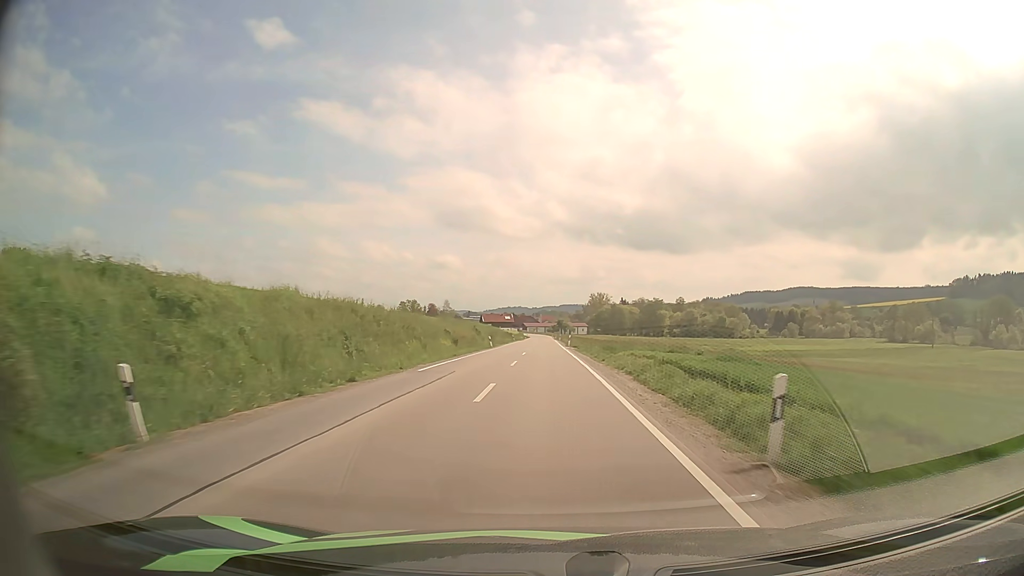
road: secondary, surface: asphalt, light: Day
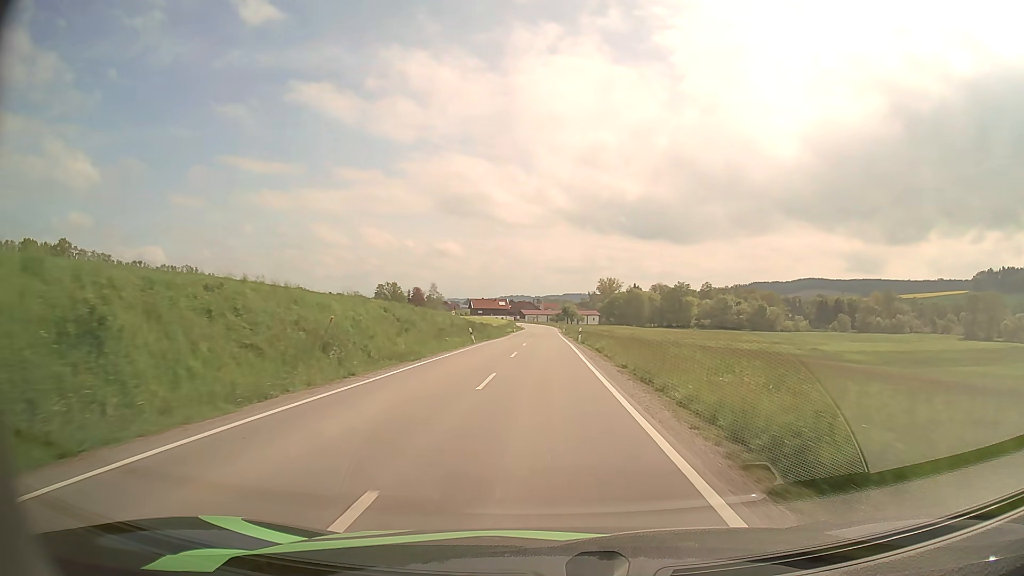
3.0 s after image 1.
(-0.1, +59.1) m; 0°
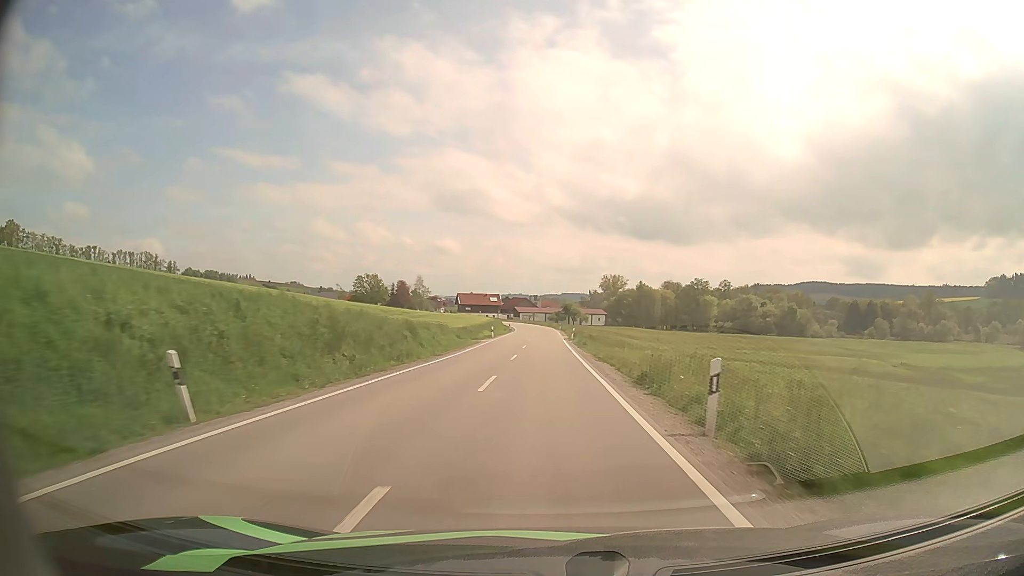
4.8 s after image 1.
(-0.1, +36.1) m; 0°
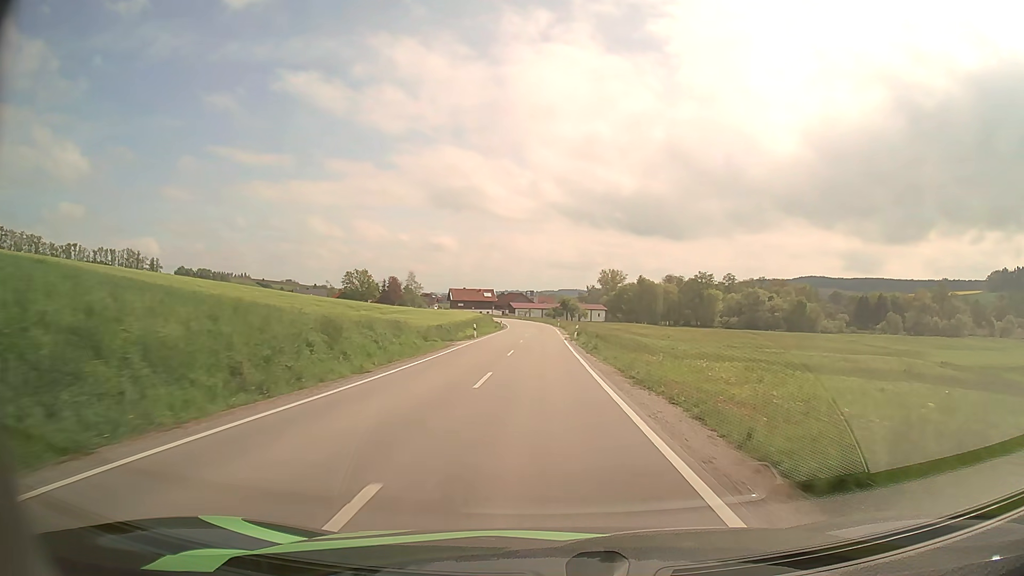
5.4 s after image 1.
(0.0, +12.0) m; 0°
